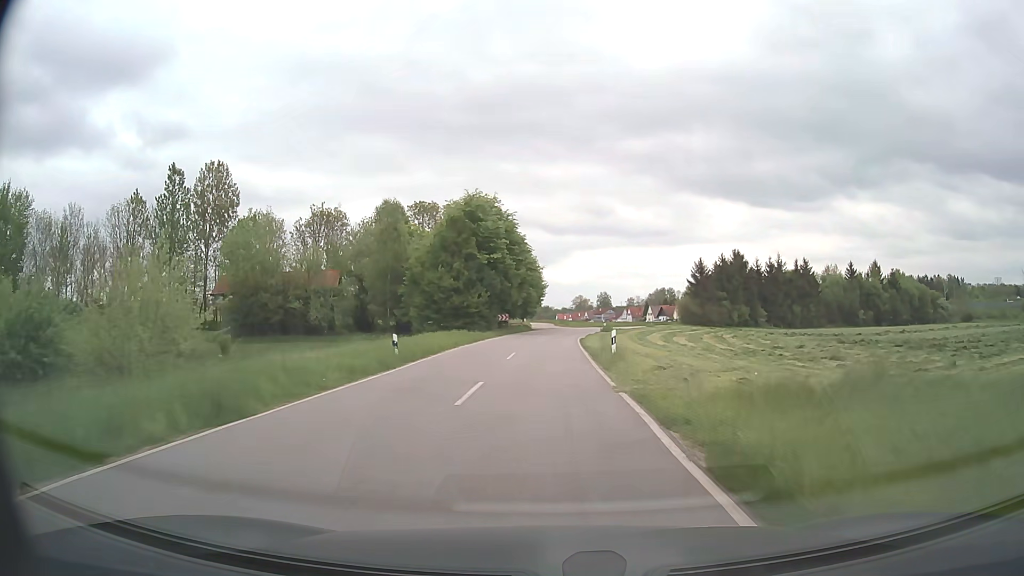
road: tertiary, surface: asphalt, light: Day
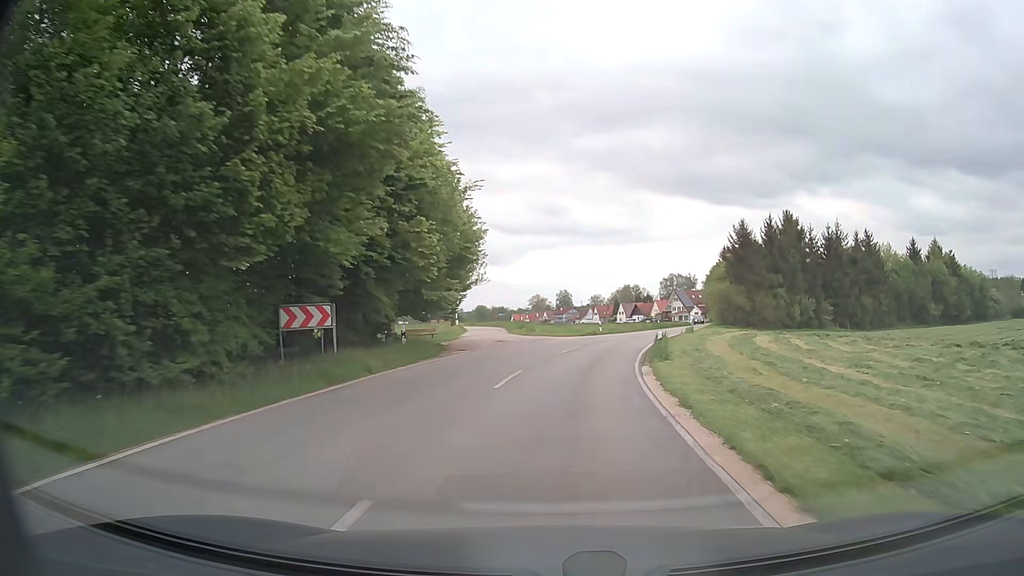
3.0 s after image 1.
(+0.6, +45.8) m; +4°
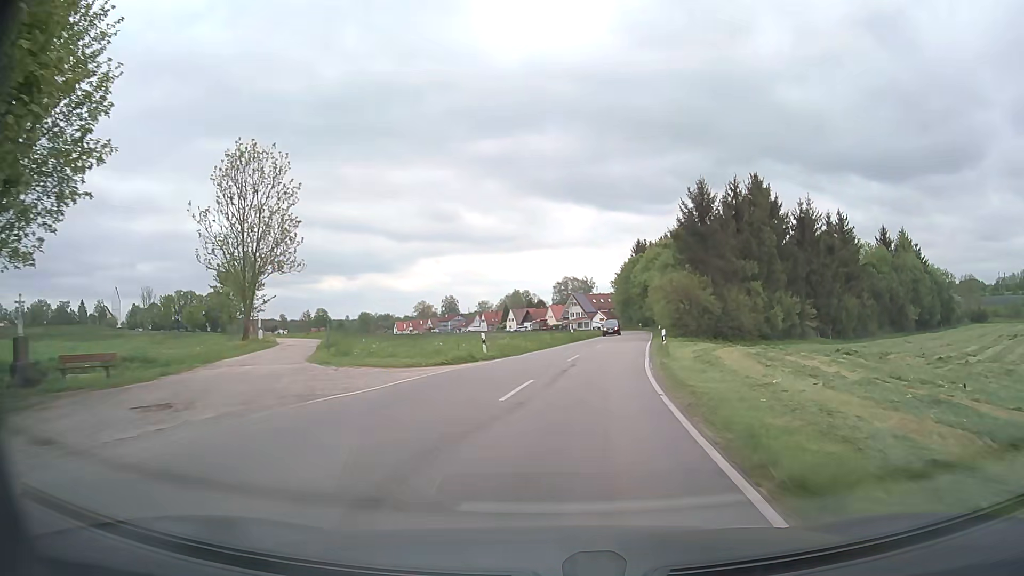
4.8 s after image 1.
(+1.8, +25.1) m; +9°
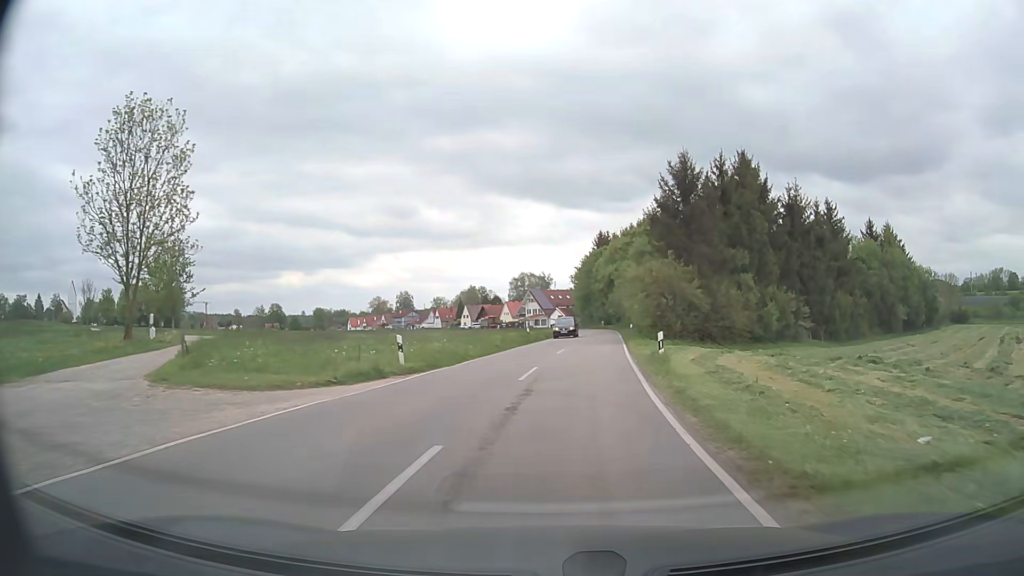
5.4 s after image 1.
(+0.3, +8.1) m; +5°
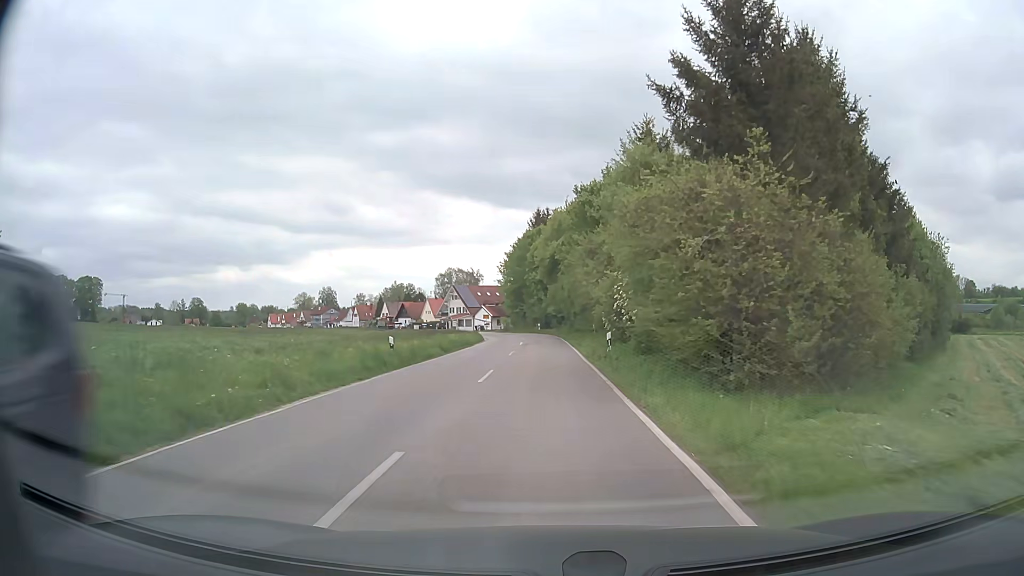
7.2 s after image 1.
(+1.2, +24.2) m; +5°
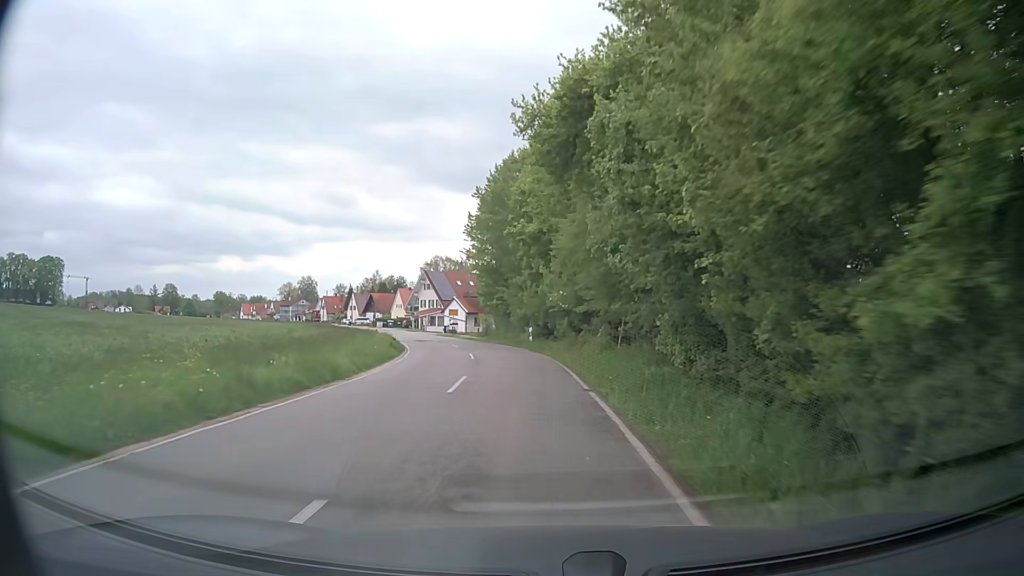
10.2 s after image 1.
(+0.1, +38.0) m; 0°
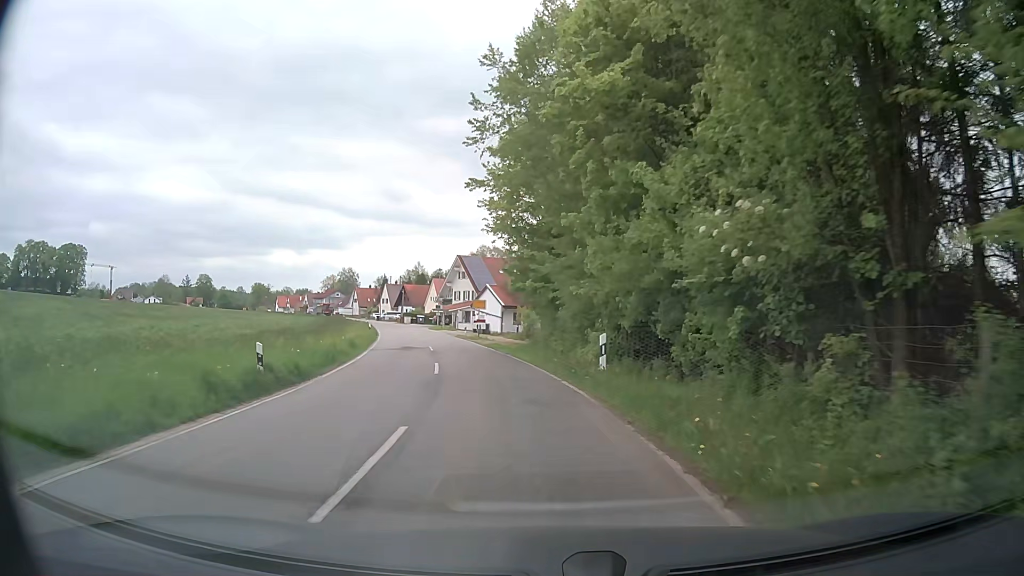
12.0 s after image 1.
(-0.7, +20.8) m; -4°
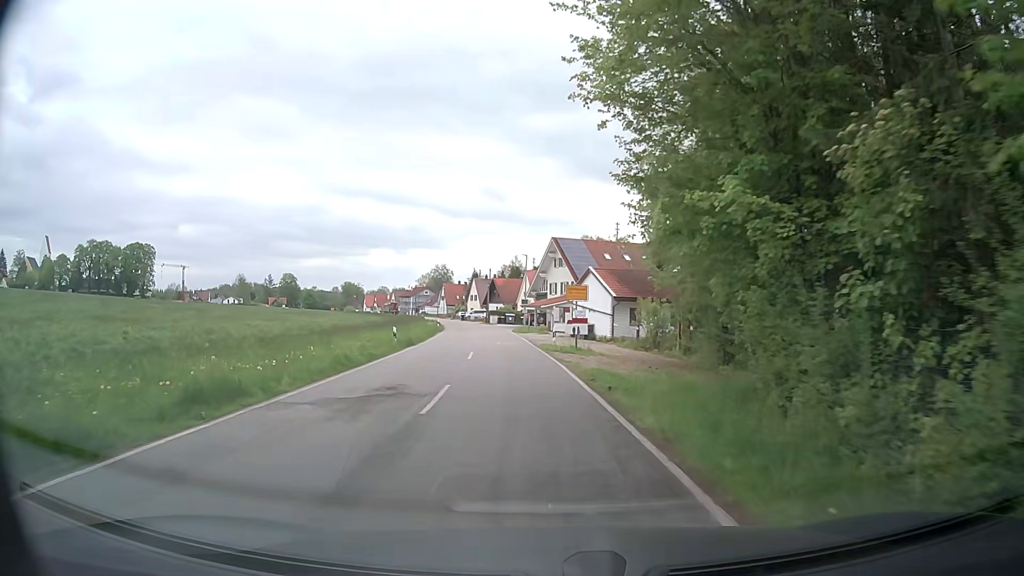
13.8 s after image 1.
(-1.5, +19.3) m; -9°
(0, +10) (-1, +20) (-2, +30) (-3, +40) (-4, +50) (-5, +60) (-6, +70) (-8, +80) (-10, +89) (-12, +99) m
